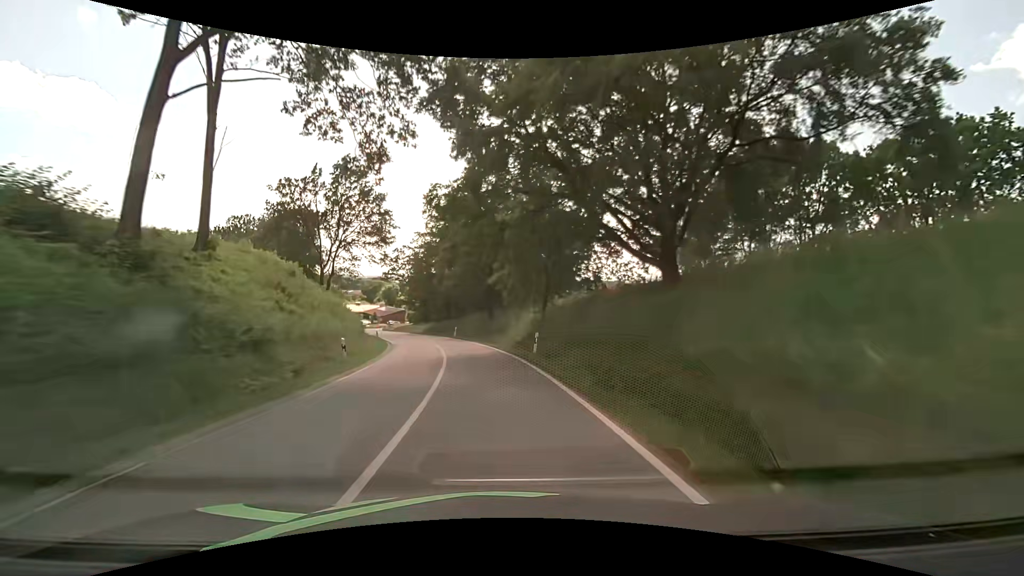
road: secondary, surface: asphalt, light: Day
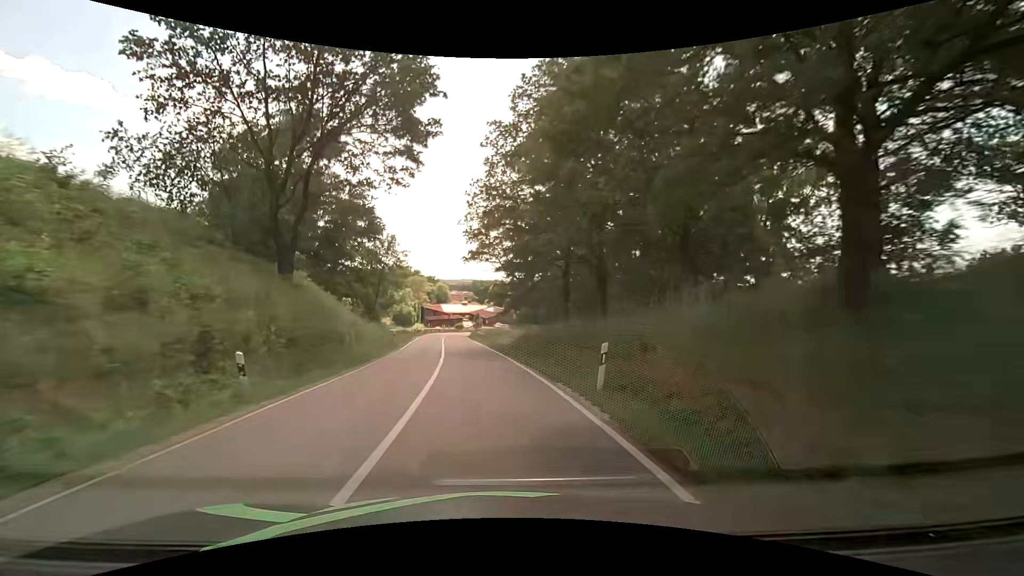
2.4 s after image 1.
(-4.1, +37.5) m; -13°
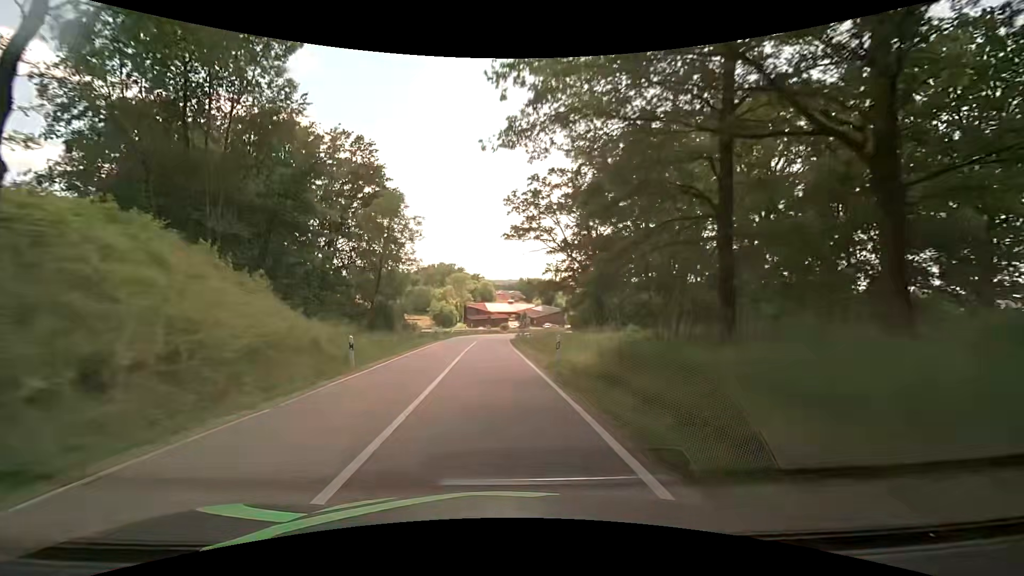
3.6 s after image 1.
(-0.9, +18.5) m; -5°
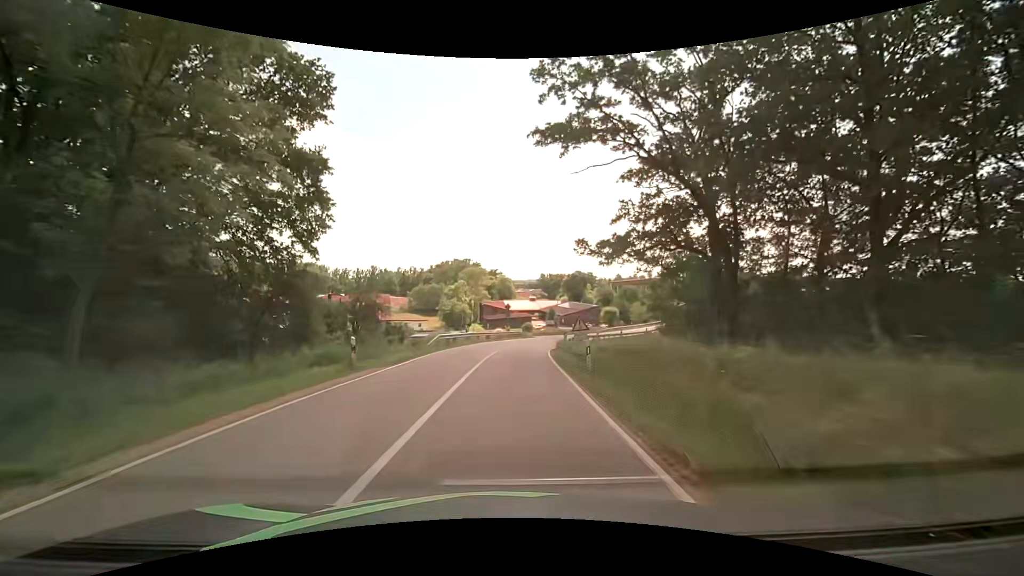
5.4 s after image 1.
(-0.8, +27.6) m; -3°
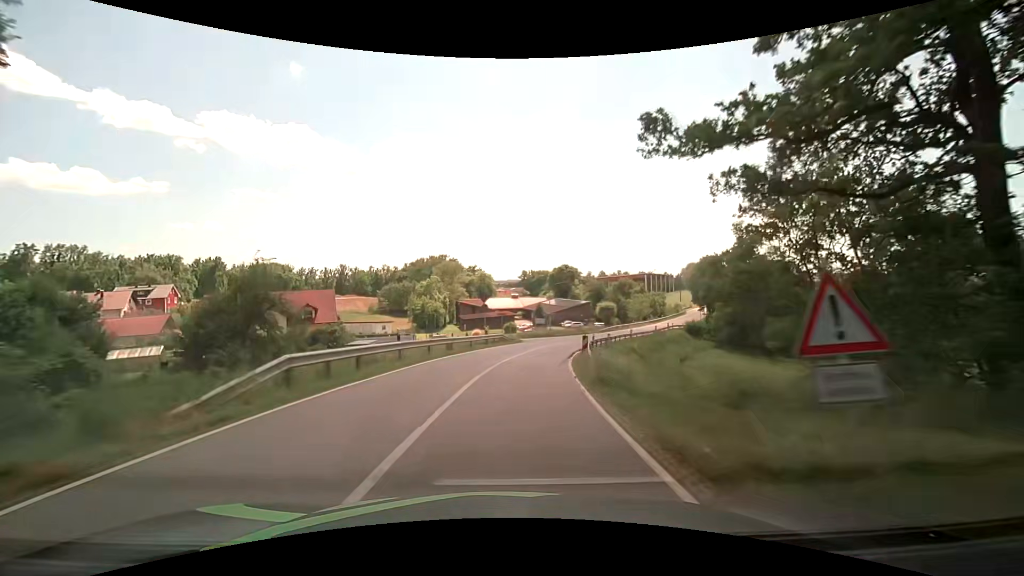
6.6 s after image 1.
(+0.3, +18.4) m; +2°
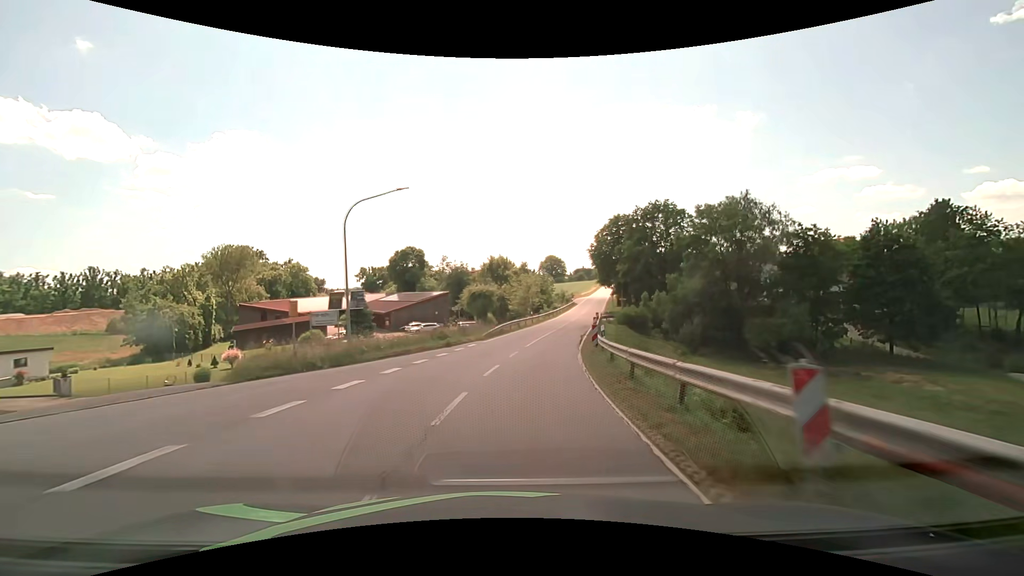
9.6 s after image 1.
(+5.8, +45.3) m; +17°
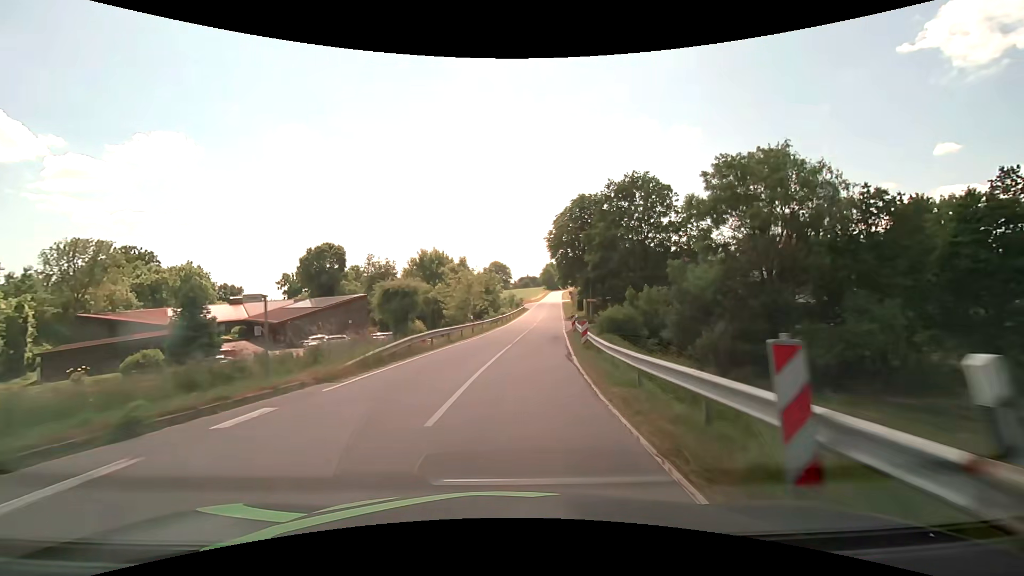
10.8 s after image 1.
(+1.1, +18.1) m; +7°
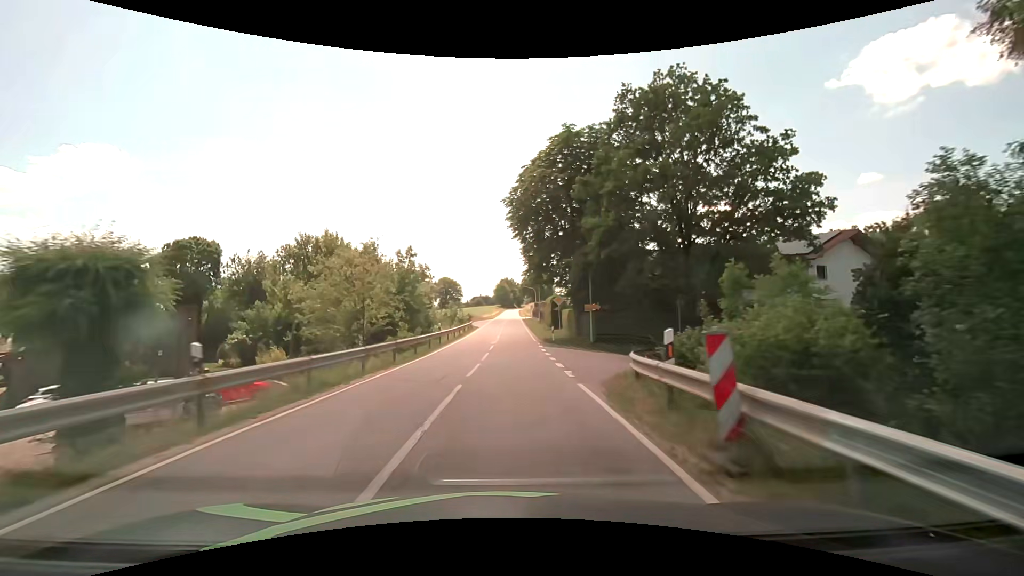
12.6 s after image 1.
(+1.5, +27.2) m; +6°
(0, +10) (0, +20) (0, +30) (+1, +40) (+1, +50) (+1, +60) (+1, +70) (+1, +80) (+1, +90) (+1, +100) m
